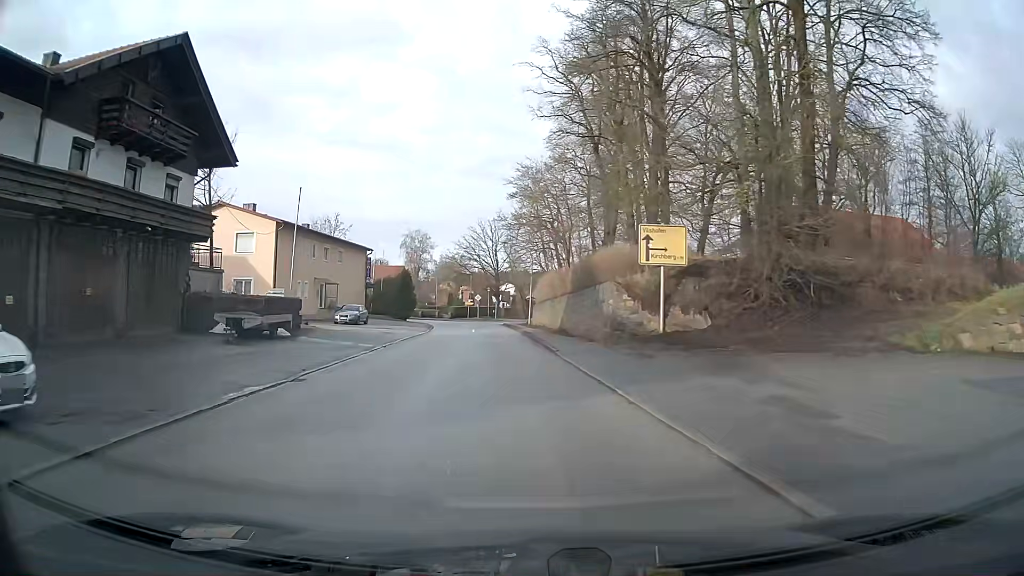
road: secondary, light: Day
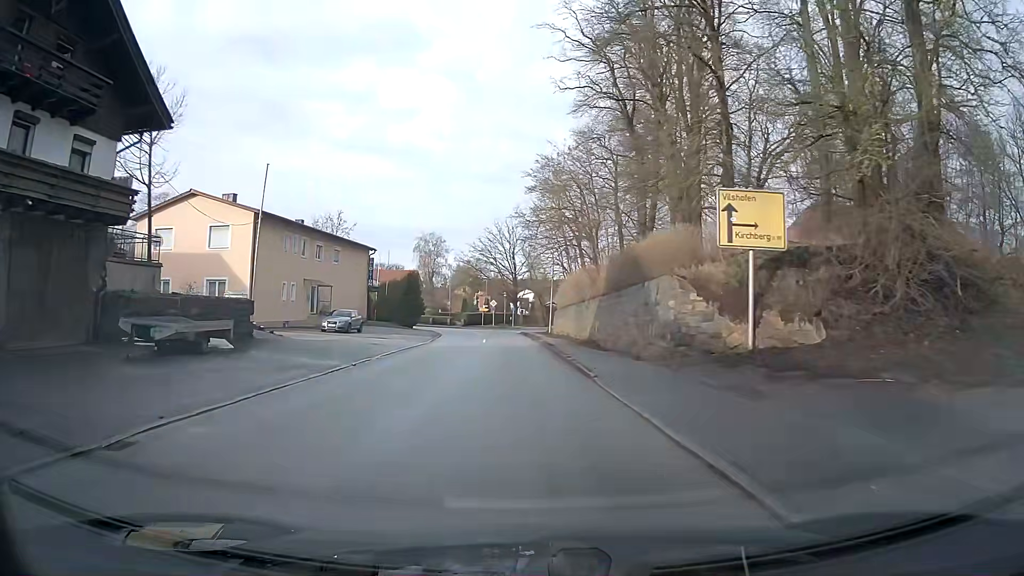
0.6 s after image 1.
(-0.1, +7.1) m; -2°
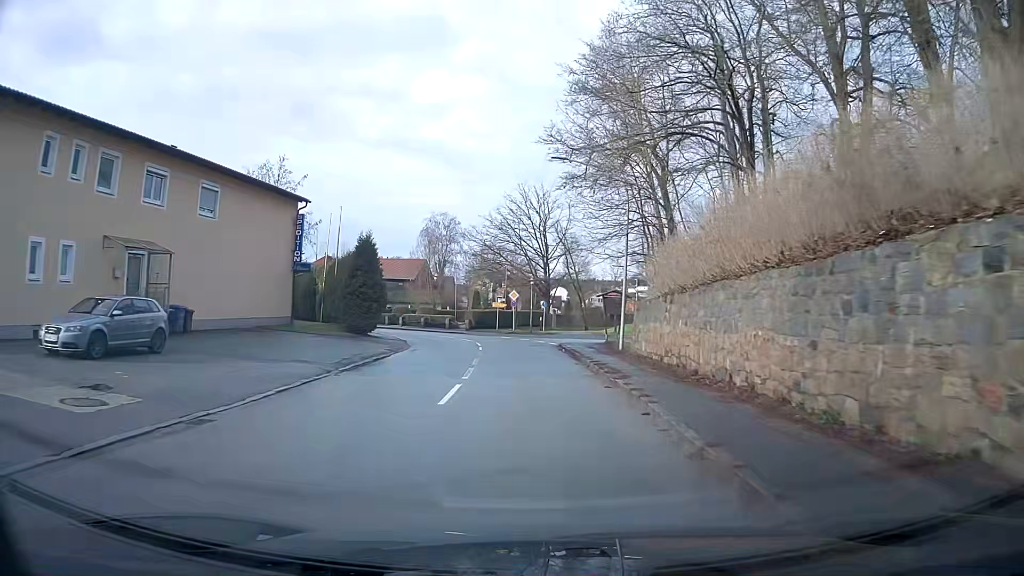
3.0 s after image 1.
(-0.7, +27.1) m; -2°
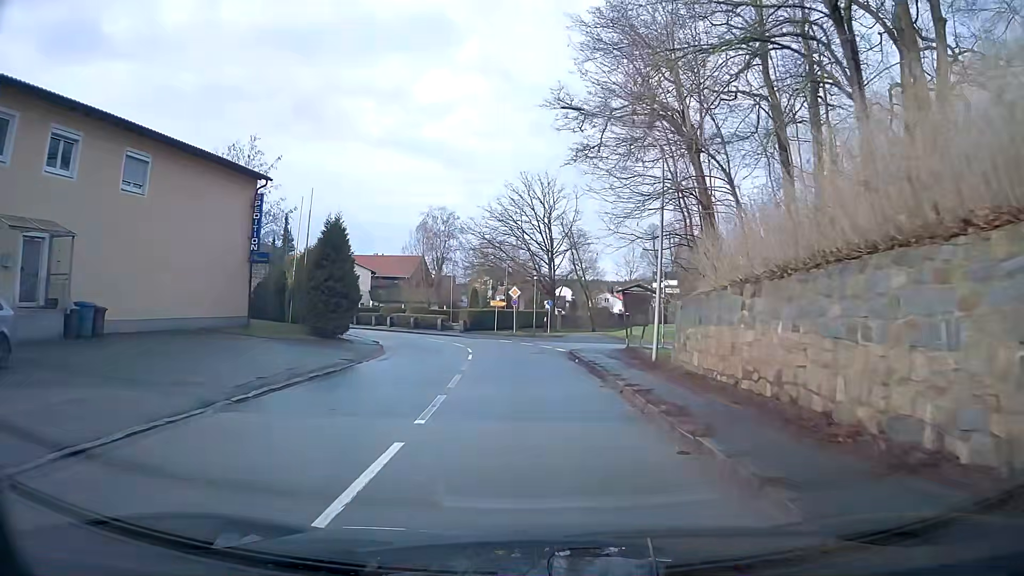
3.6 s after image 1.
(0.0, +6.3) m; 0°
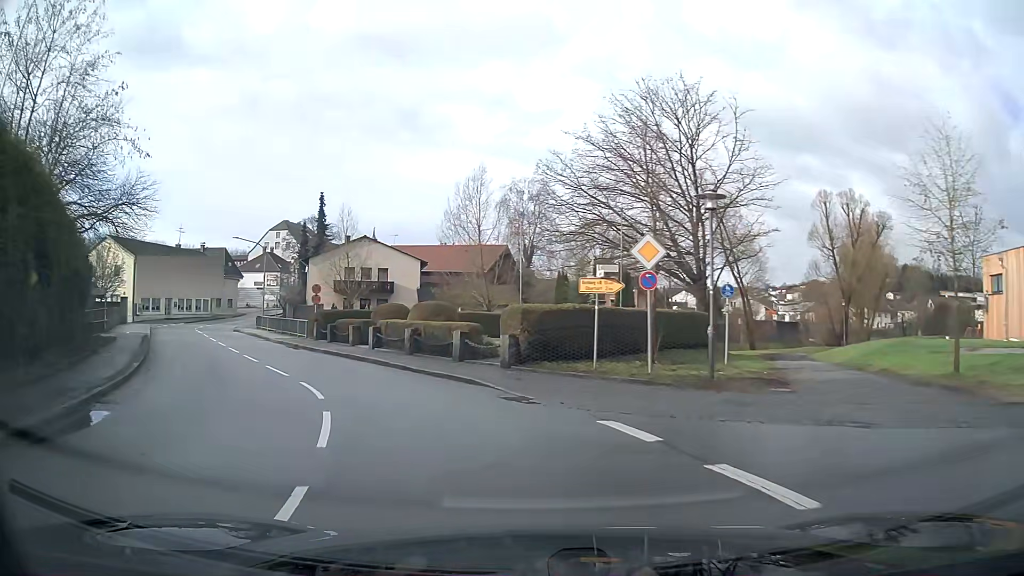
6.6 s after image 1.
(-1.5, +28.7) m; -13°
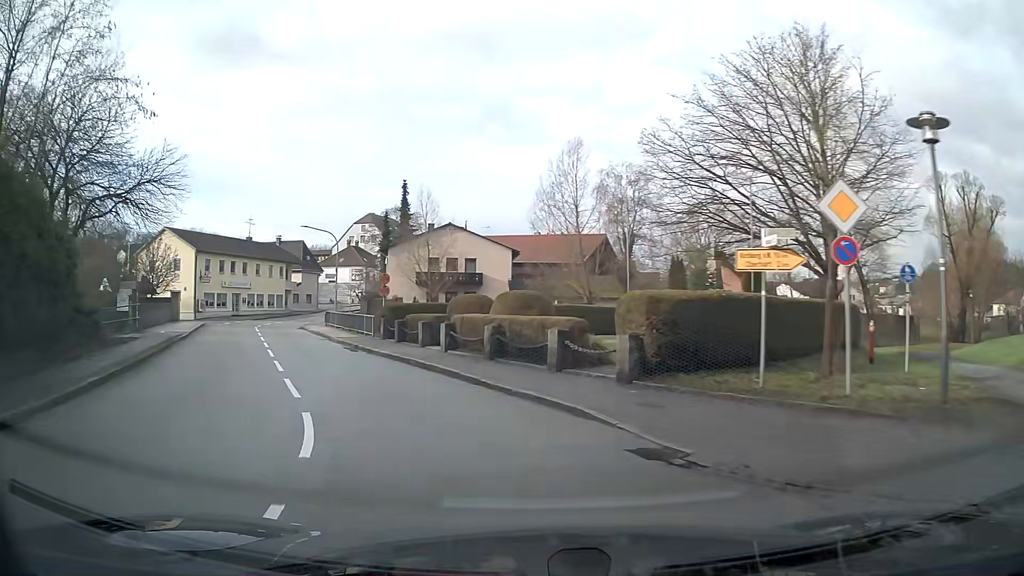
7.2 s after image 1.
(-0.4, +5.4) m; -9°
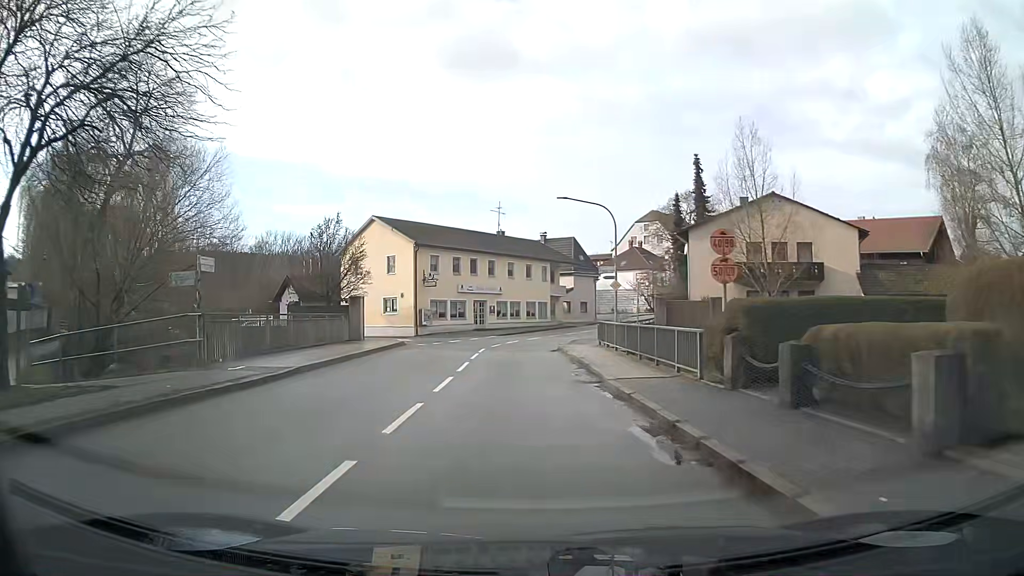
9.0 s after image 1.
(-3.6, +16.6) m; -20°
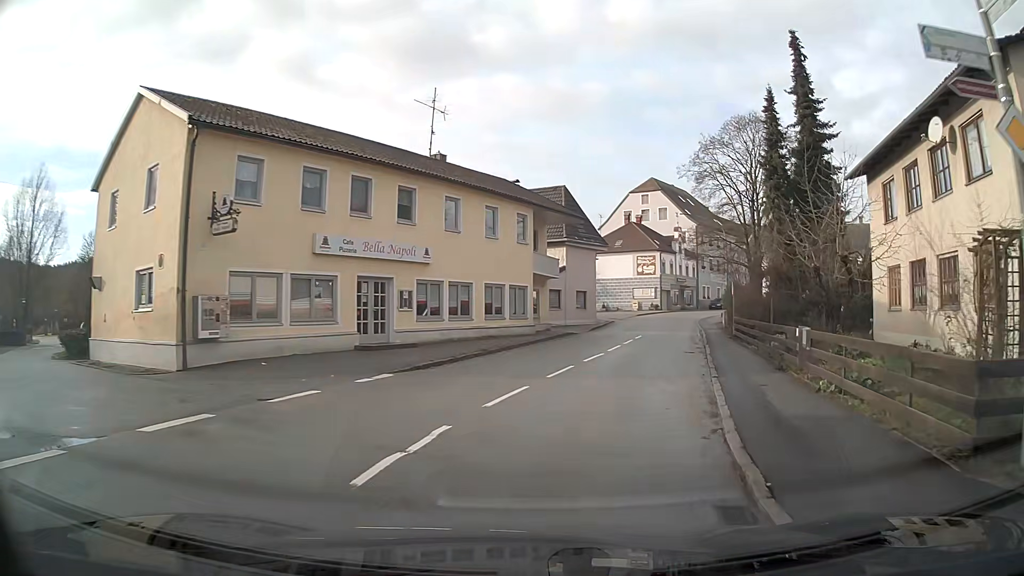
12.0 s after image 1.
(-0.3, +29.6) m; +5°
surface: asphalt
(+1, +10) (+3, +20) (+4, +30) (+6, +39) (+8, +49) (+11, +59) (+15, +68) (+20, +77) (+25, +85) (+31, +94) m
